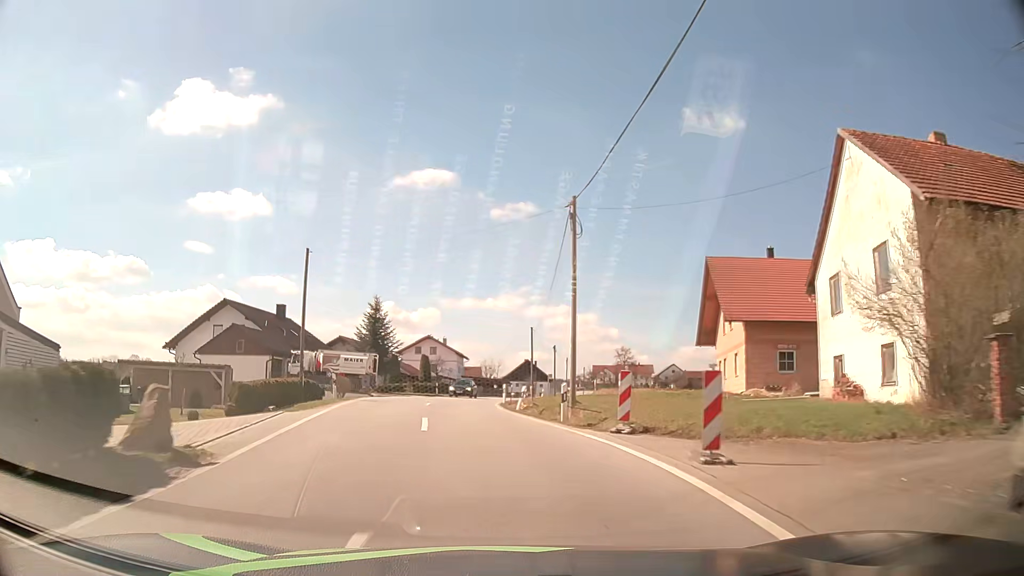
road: tertiary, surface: asphalt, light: Day
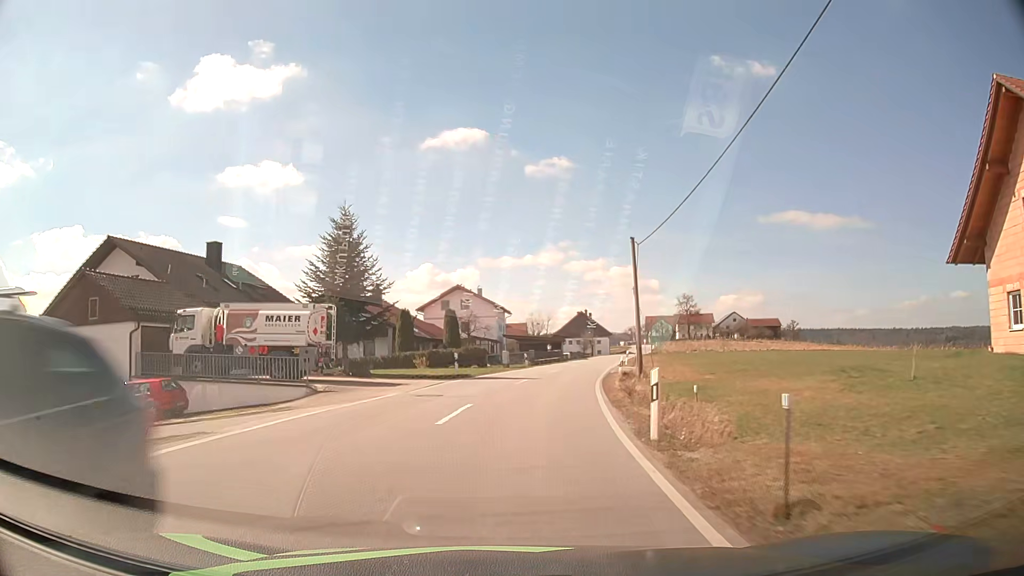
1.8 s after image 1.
(-1.4, +25.4) m; -3°
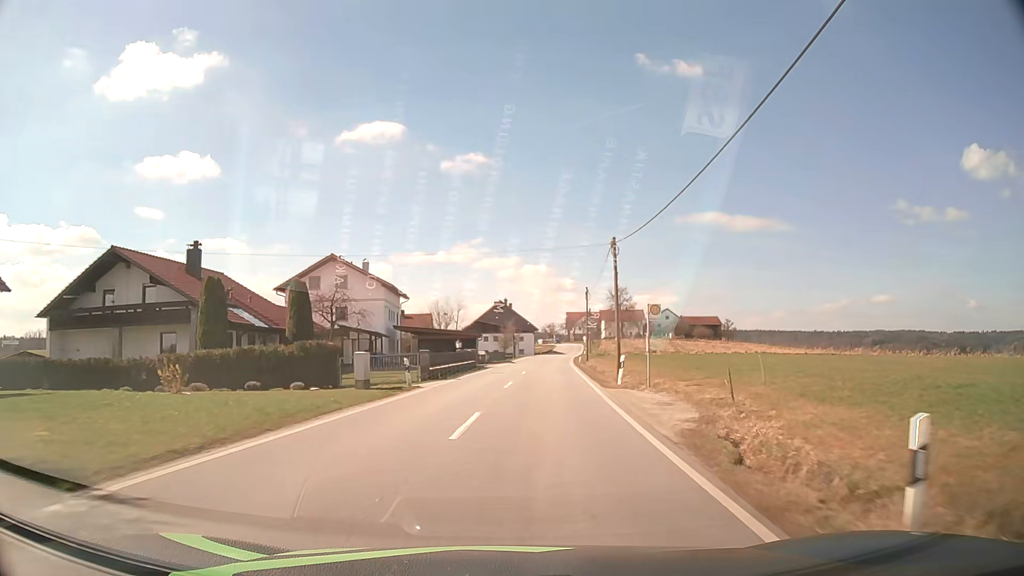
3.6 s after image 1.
(+1.5, +25.6) m; +7°
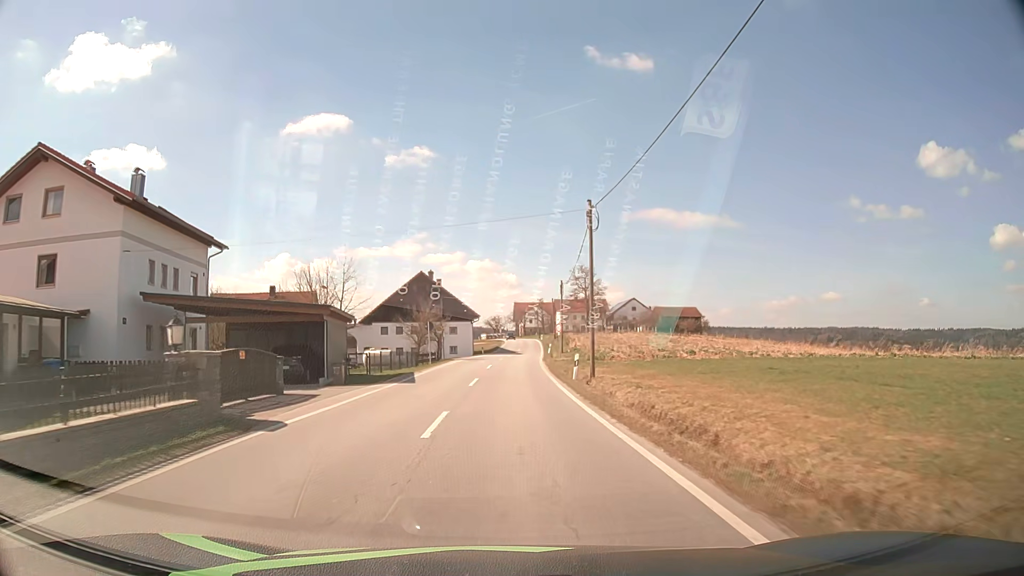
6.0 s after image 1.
(+2.1, +36.1) m; +5°
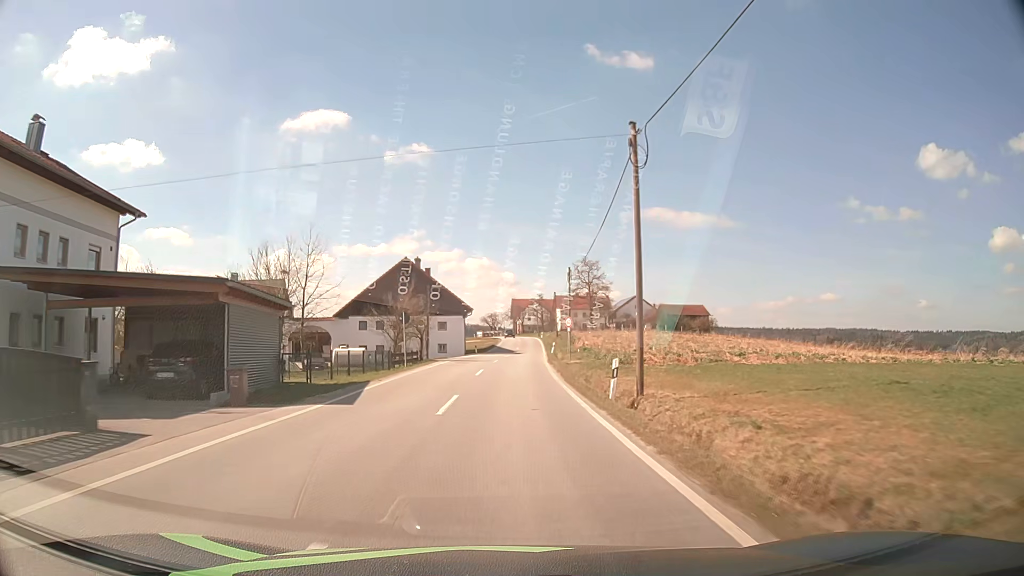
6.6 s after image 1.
(0.0, +9.3) m; 0°
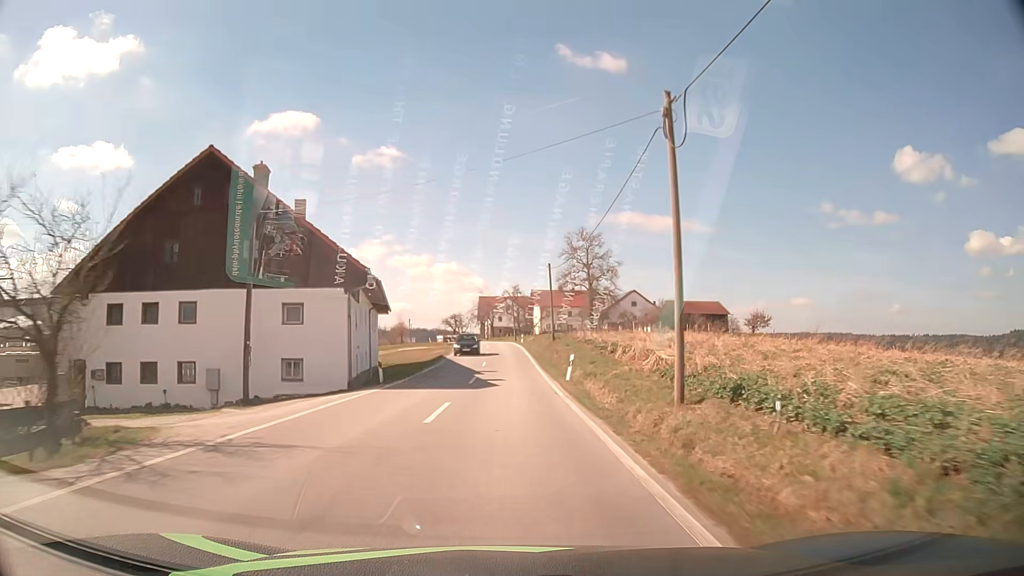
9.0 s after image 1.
(+0.7, +36.8) m; +3°
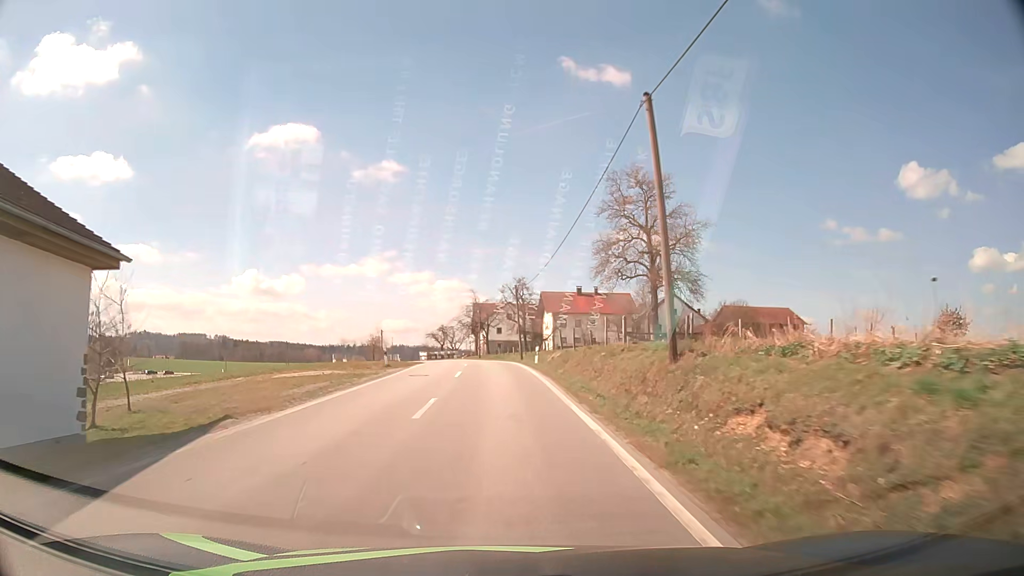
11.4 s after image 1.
(+0.2, +36.5) m; -1°
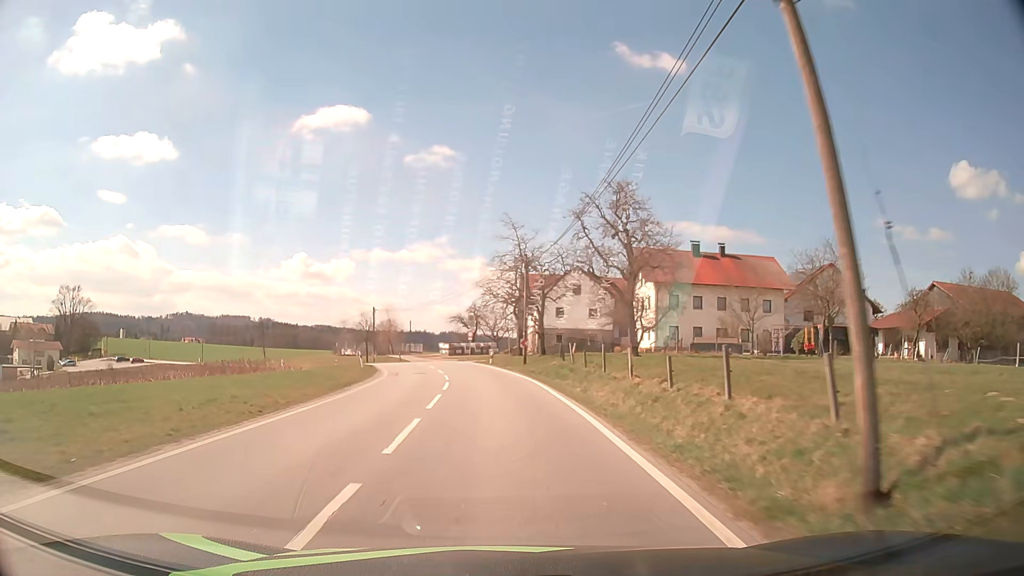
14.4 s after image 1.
(-1.0, +45.1) m; -4°
(0, +10) (-1, +20) (-1, +30) (-3, +40) (-5, +50) (-8, +59) (-13, +68) (-18, +76) (-24, +85) (-30, +93) m
